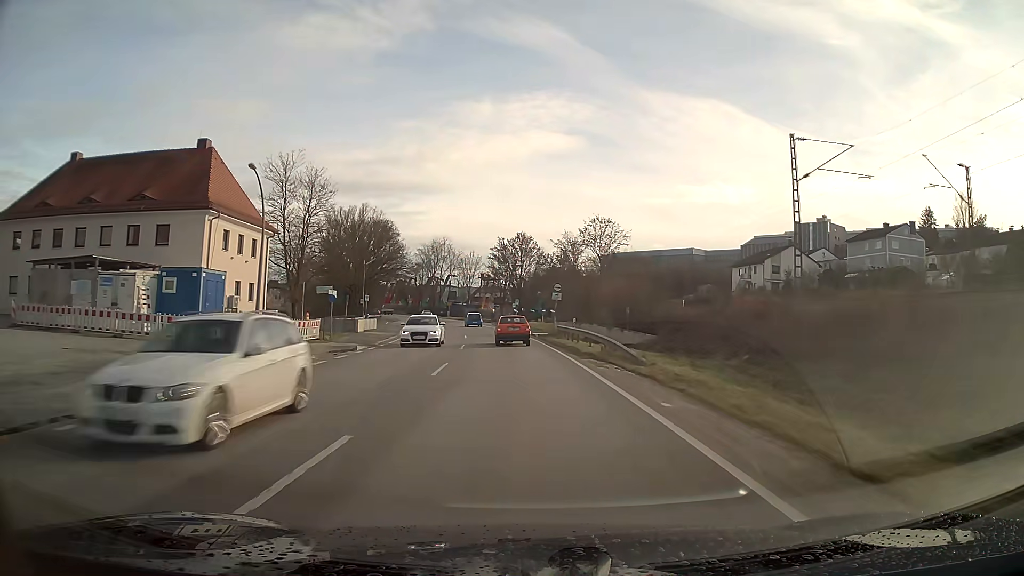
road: primary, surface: asphalt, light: Day
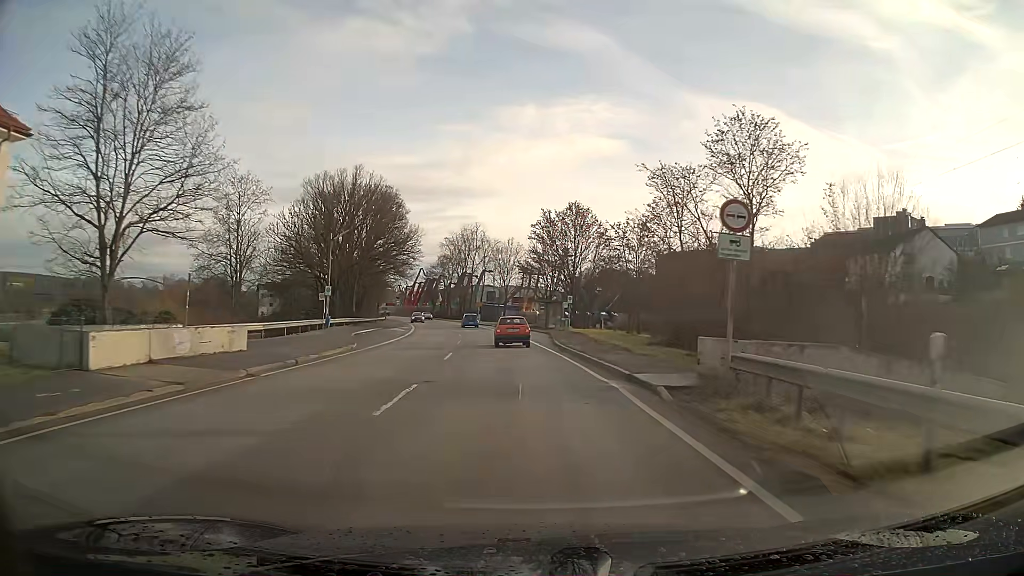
(-1.1, +30.5) m; -4°
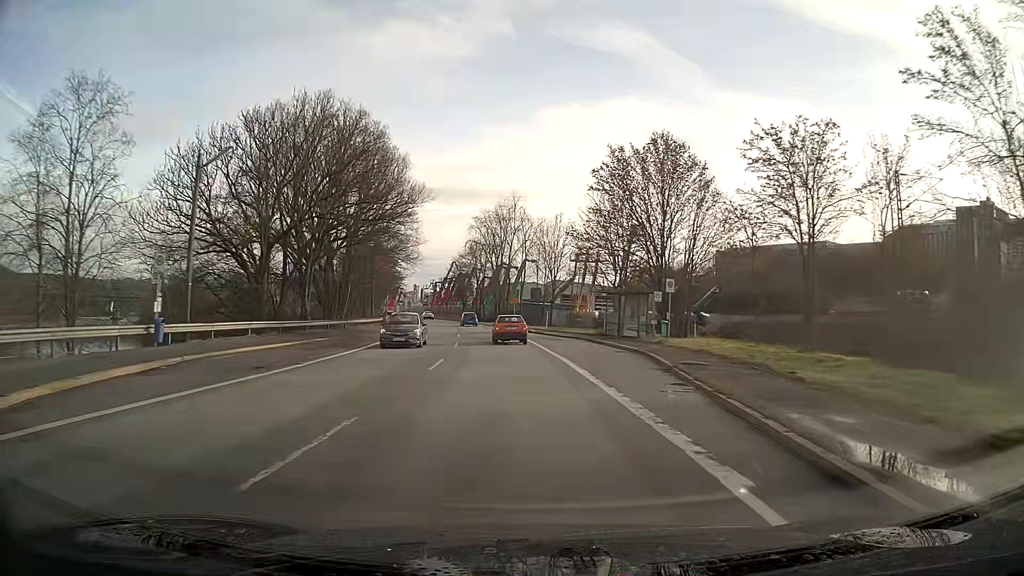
(-1.0, +28.2) m; -4°
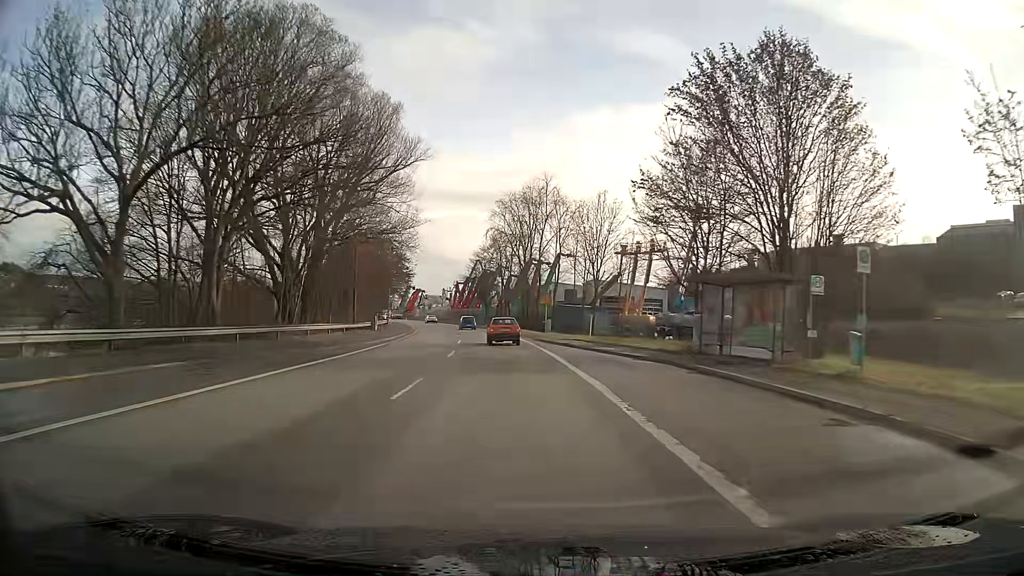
(-0.4, +17.9) m; -3°
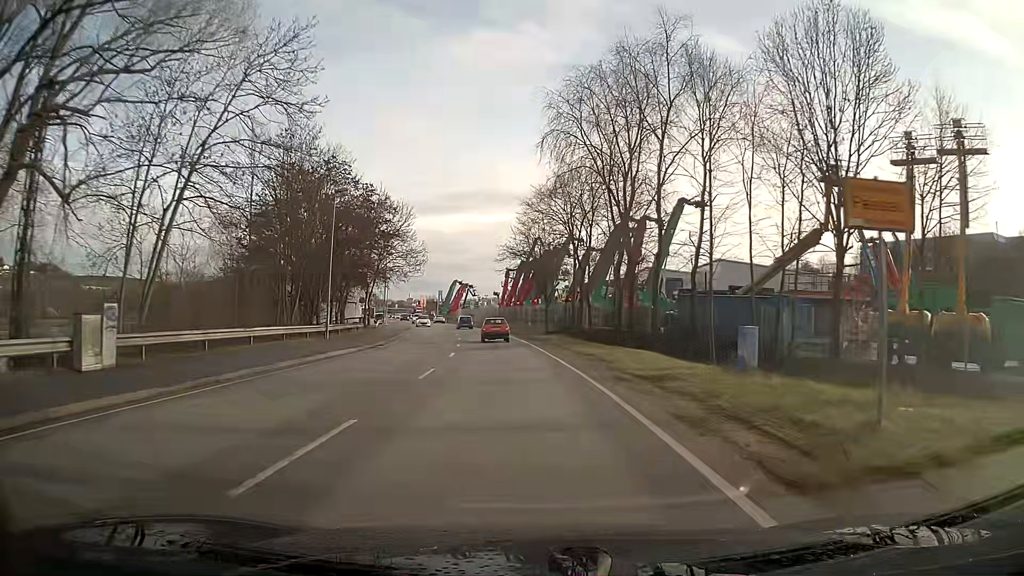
(-2.3, +42.4) m; -6°
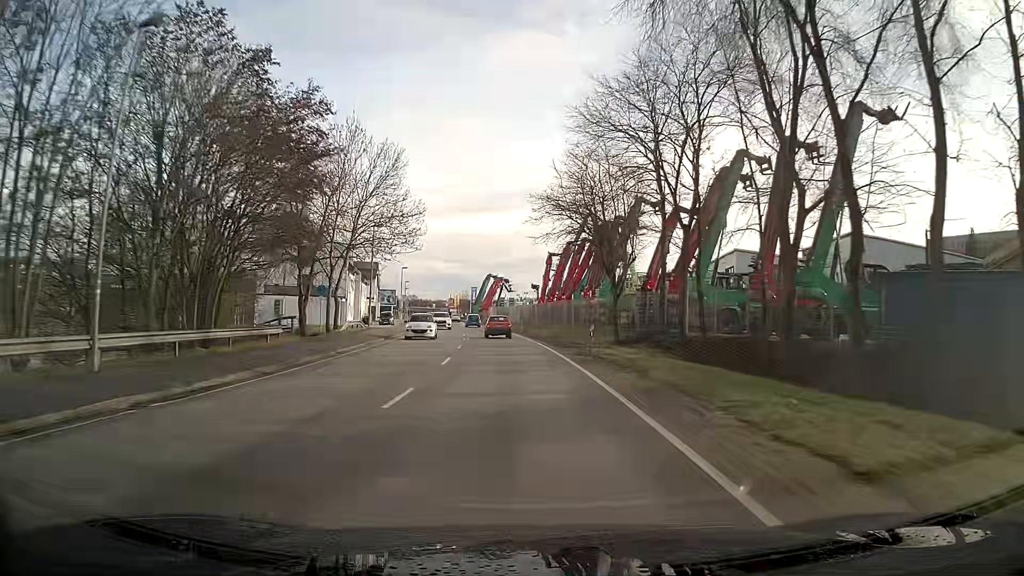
(-0.7, +23.0) m; -4°
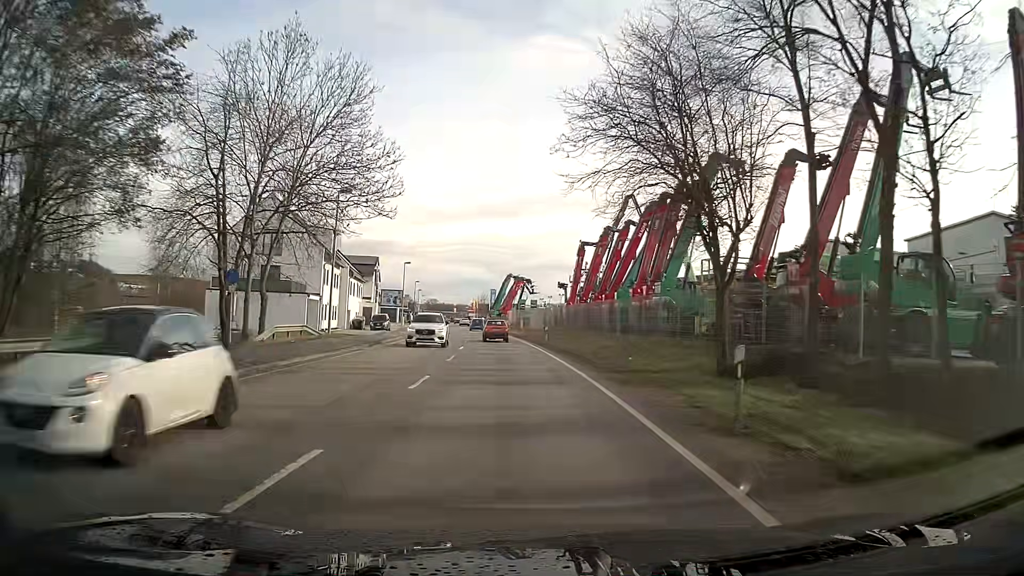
(-0.2, +15.4) m; -2°
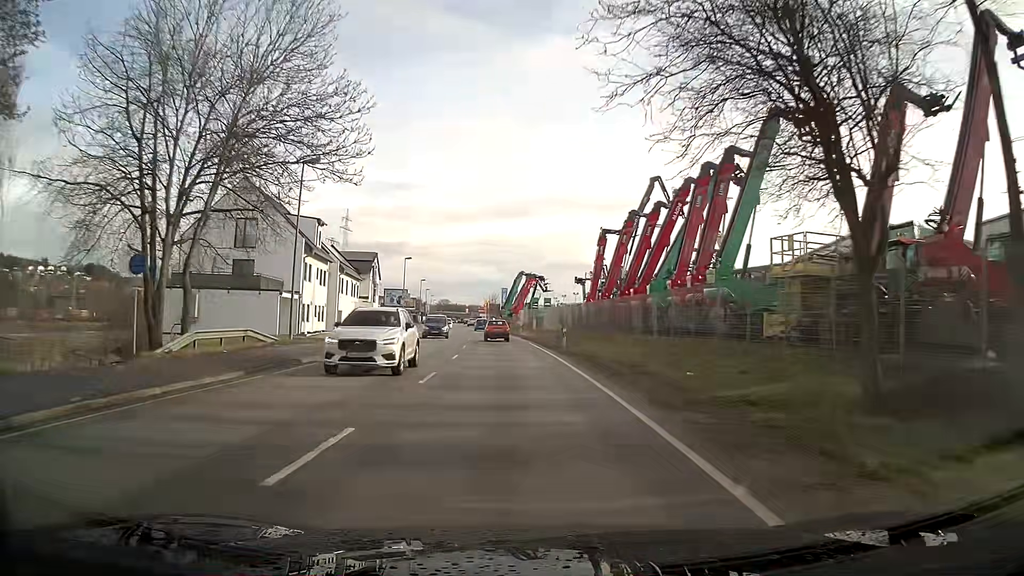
(-0.1, +7.7) m; -1°
